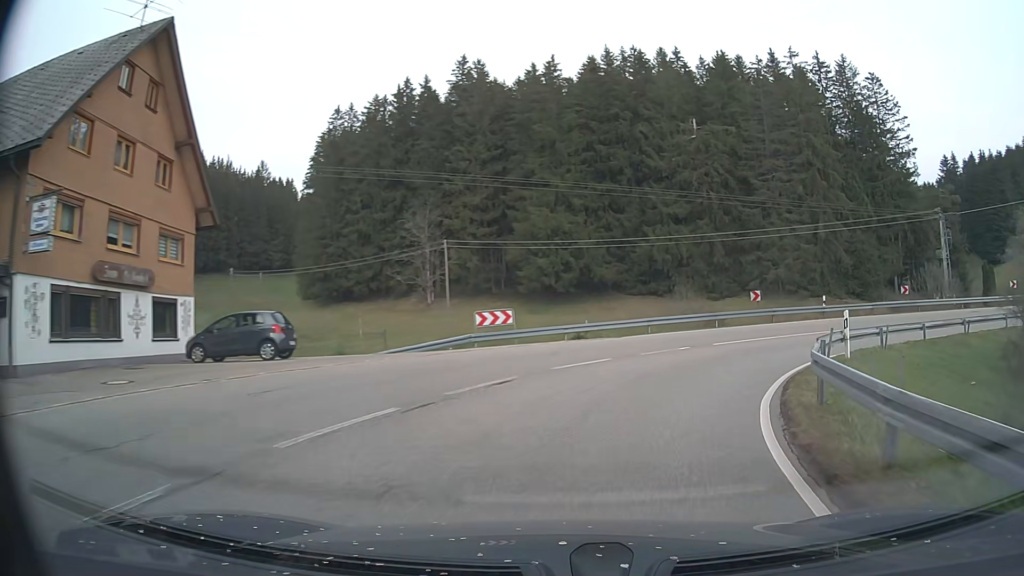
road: secondary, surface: asphalt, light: Day
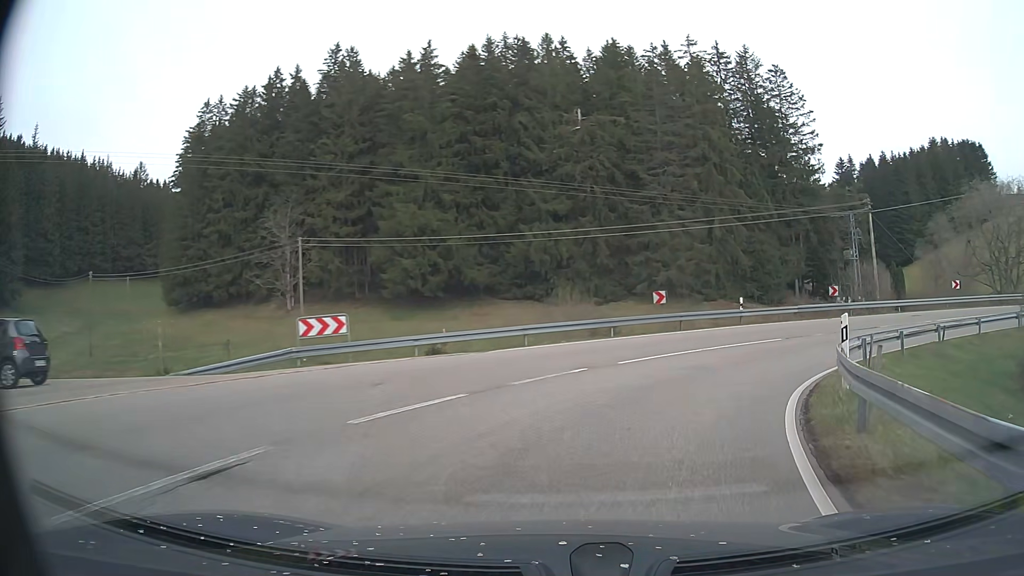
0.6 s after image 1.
(+0.6, +6.8) m; +10°
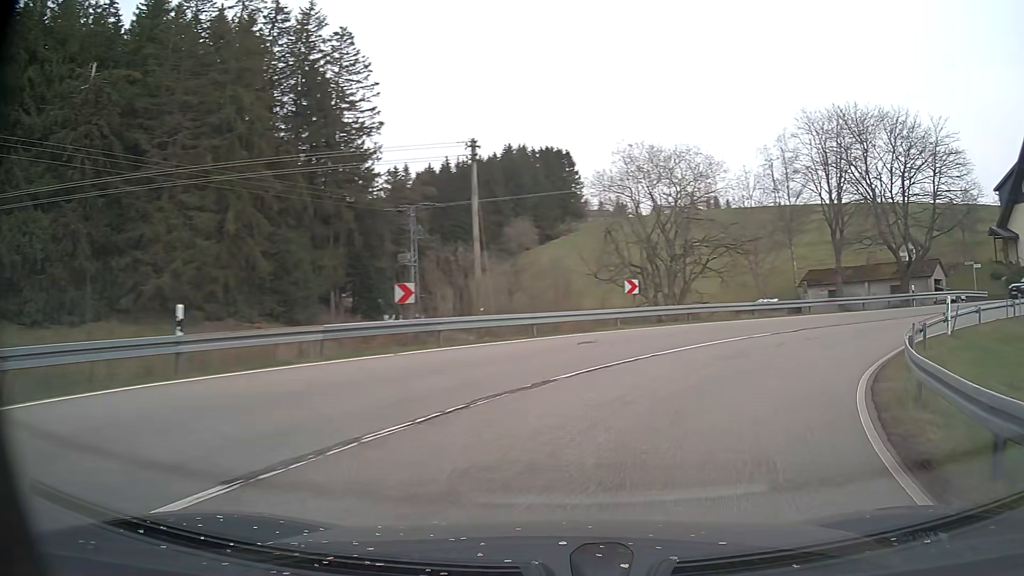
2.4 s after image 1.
(+6.2, +18.5) m; +39°
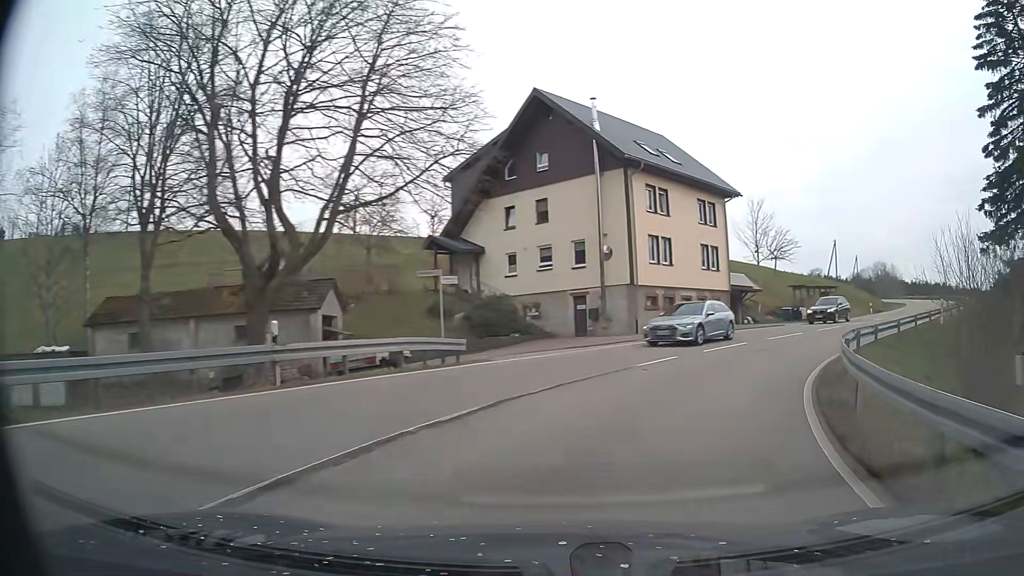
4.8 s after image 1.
(+12.3, +22.6) m; +54°
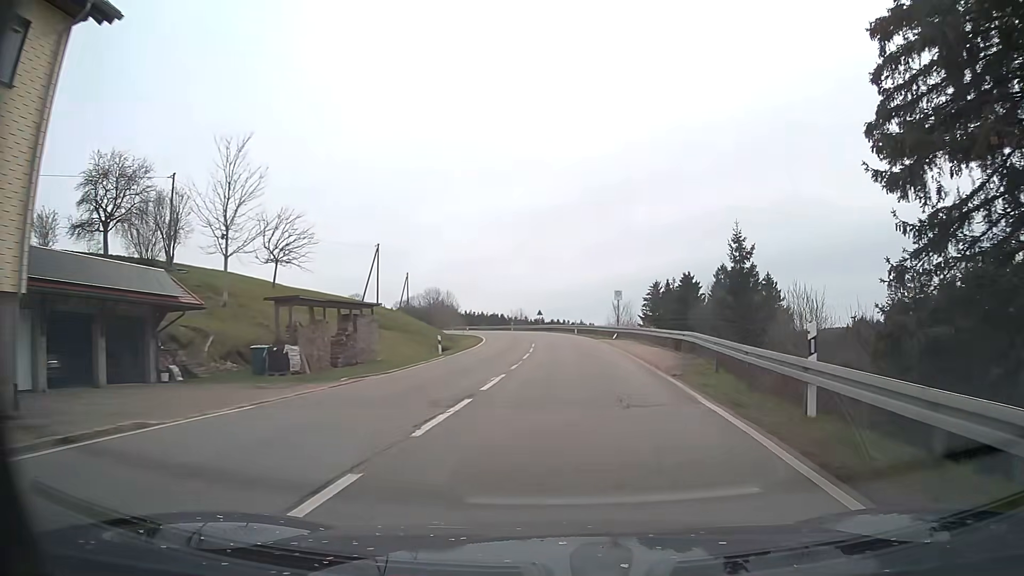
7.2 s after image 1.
(+12.1, +26.7) m; +41°
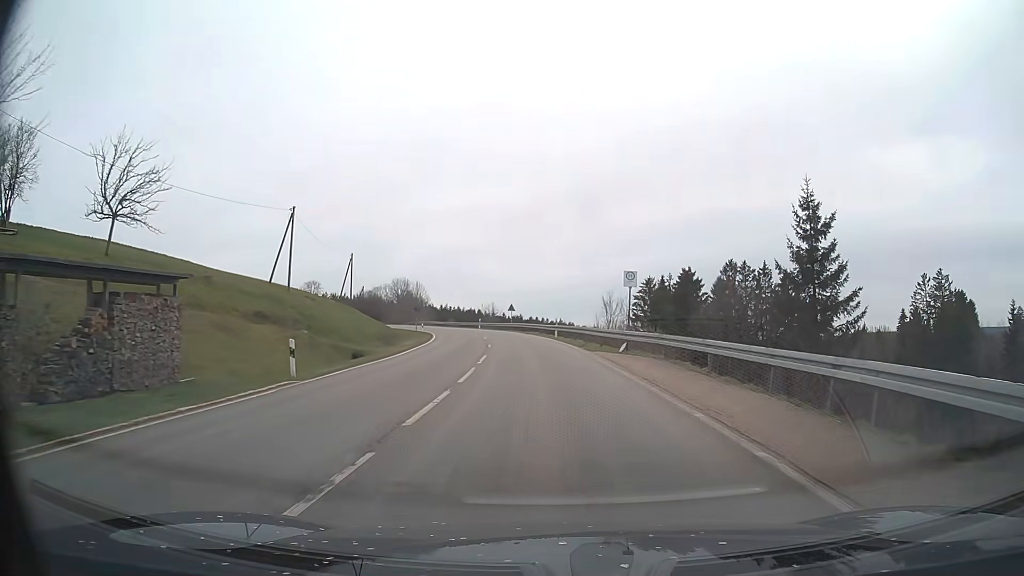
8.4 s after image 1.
(+0.5, +17.1) m; +2°
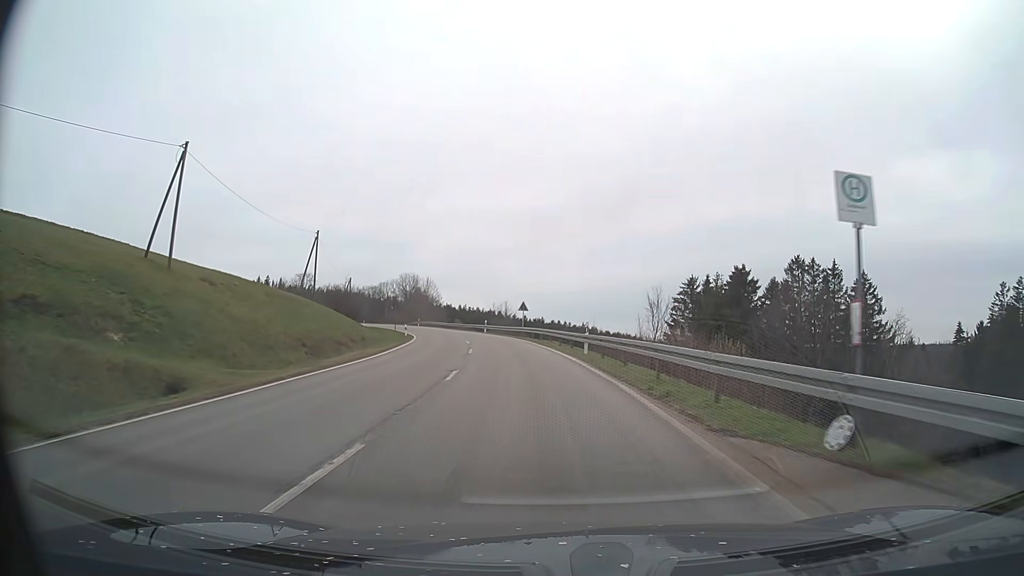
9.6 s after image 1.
(-0.2, +18.0) m; -2°
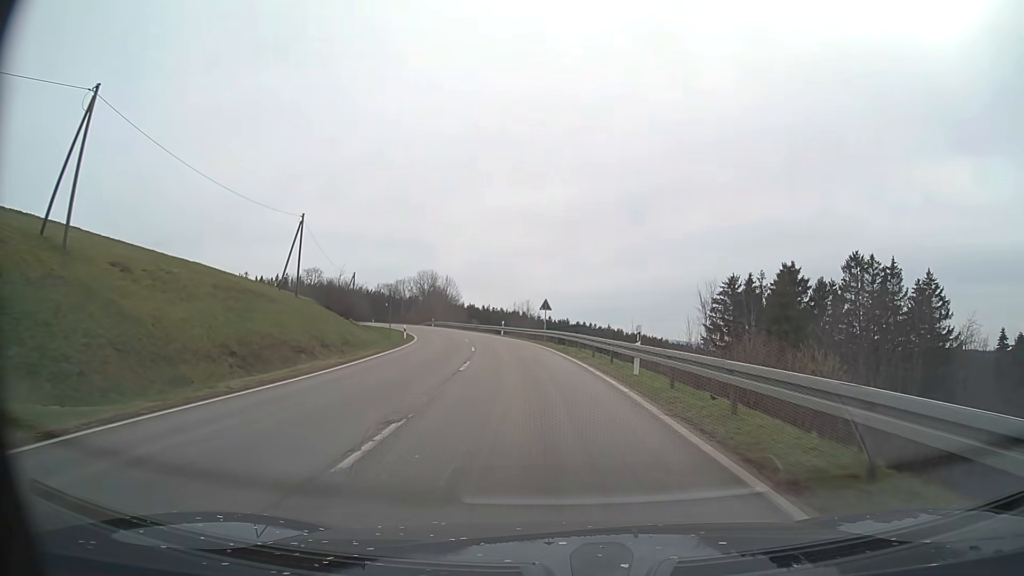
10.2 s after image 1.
(-0.2, +9.3) m; -2°
(0, +10) (-1, +20) (-2, +30) (-3, +40) (-4, +50) (-6, +60) (-9, +69) (-12, +79) (-15, +88) (-19, +98) m
